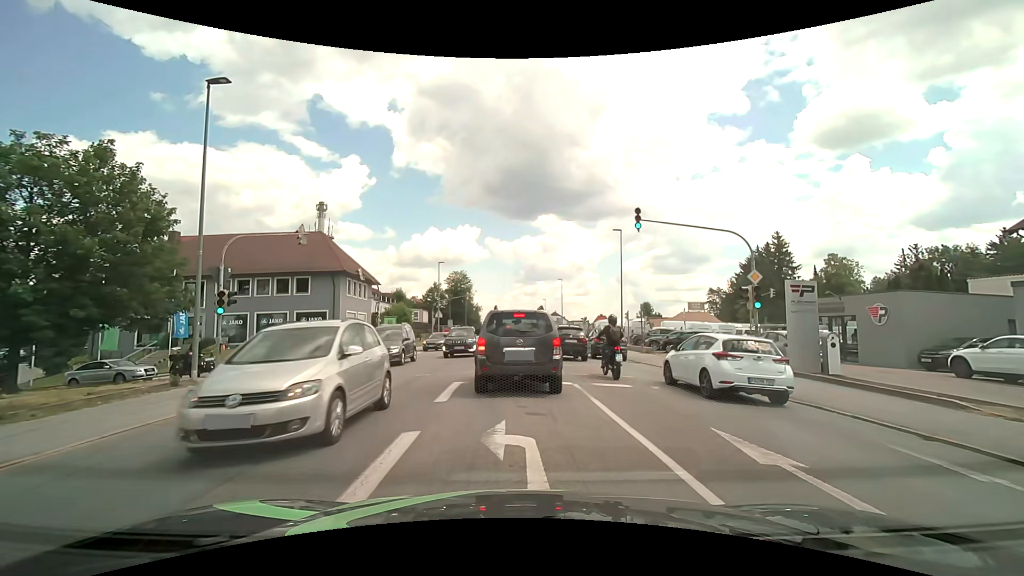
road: tertiary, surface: asphalt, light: Day
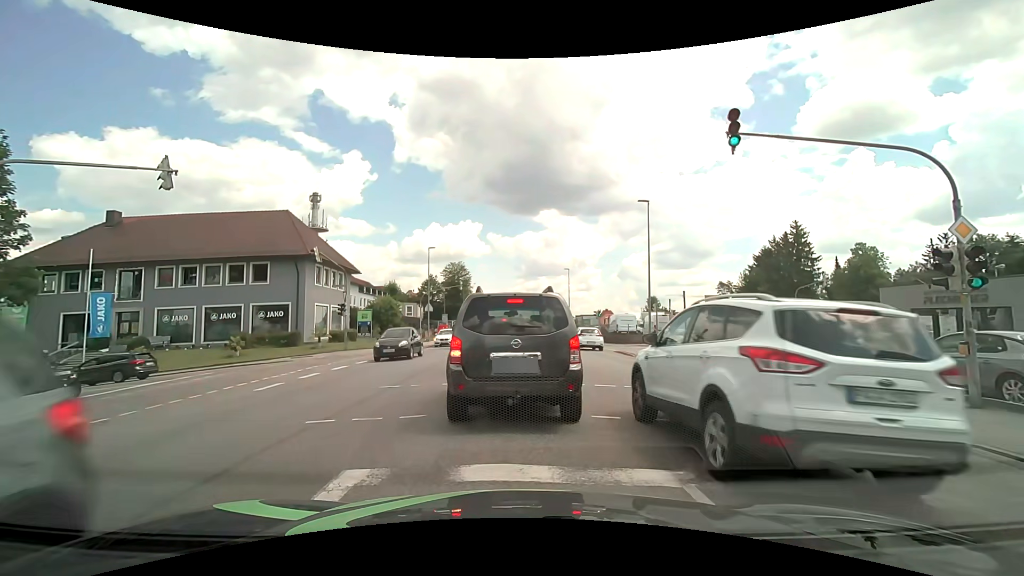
(-0.1, +8.0) m; +1°
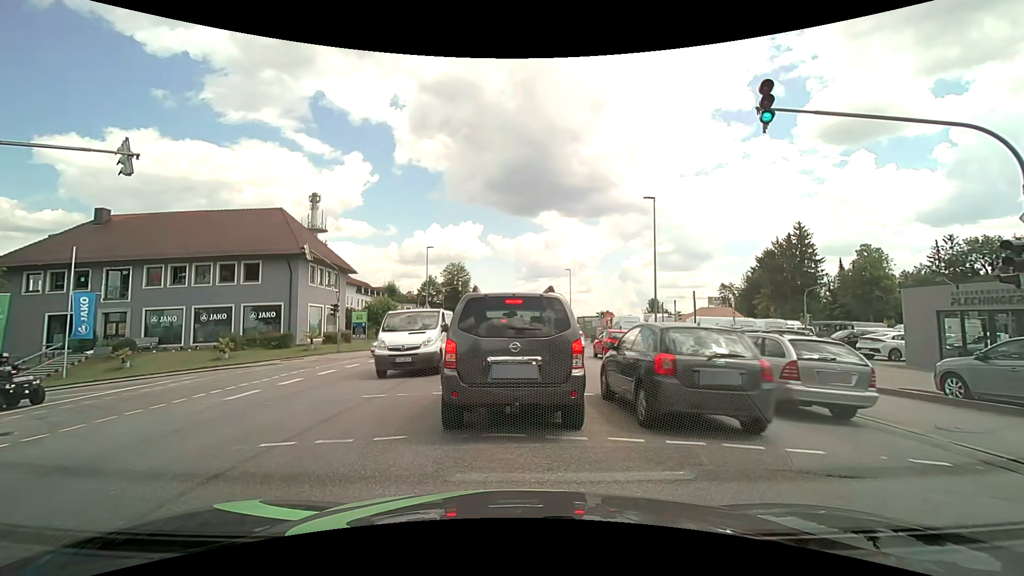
(0.0, +1.3) m; 0°
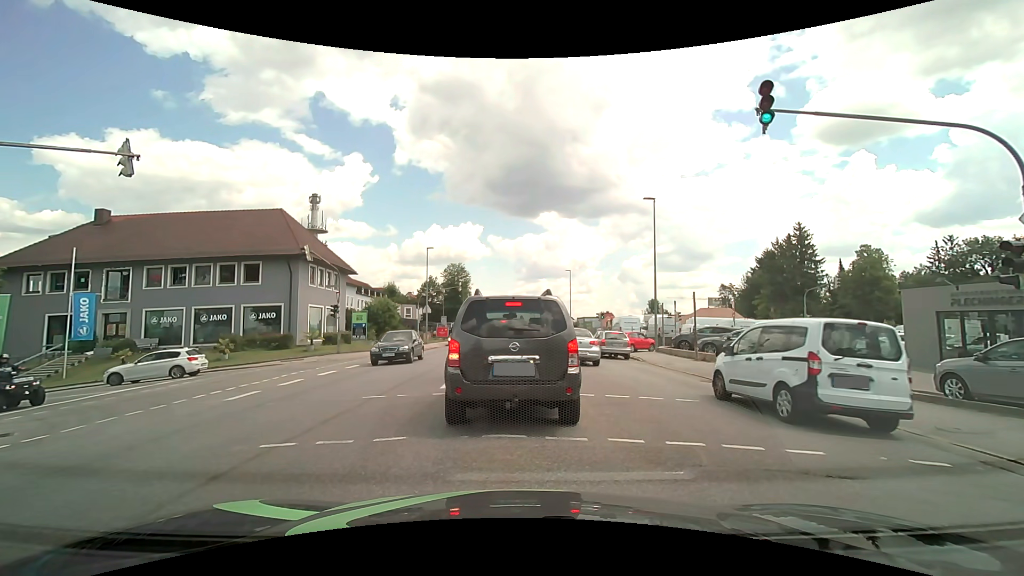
(0.0, +0.1) m; 0°
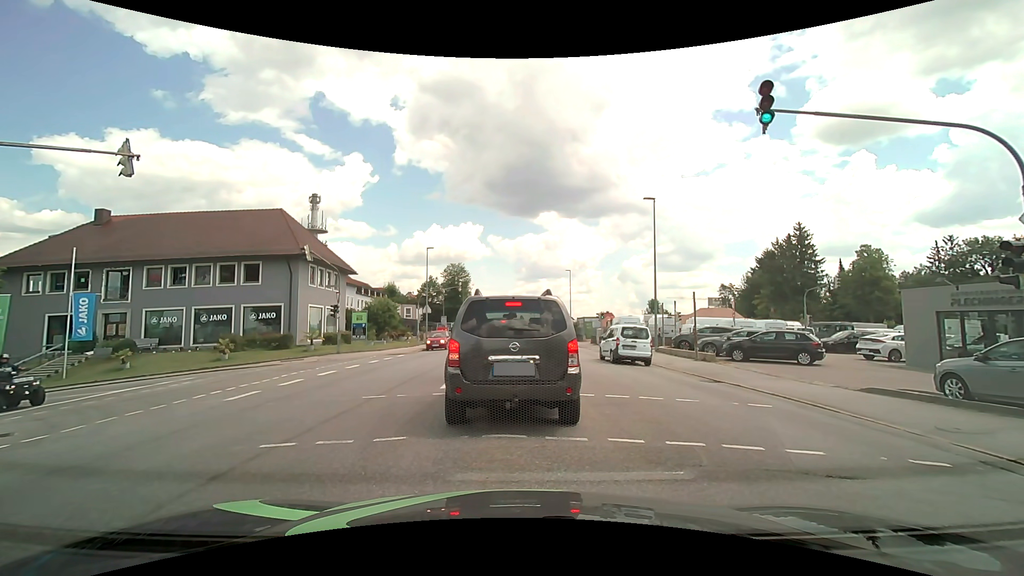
(0.0, 0.0) m; 0°
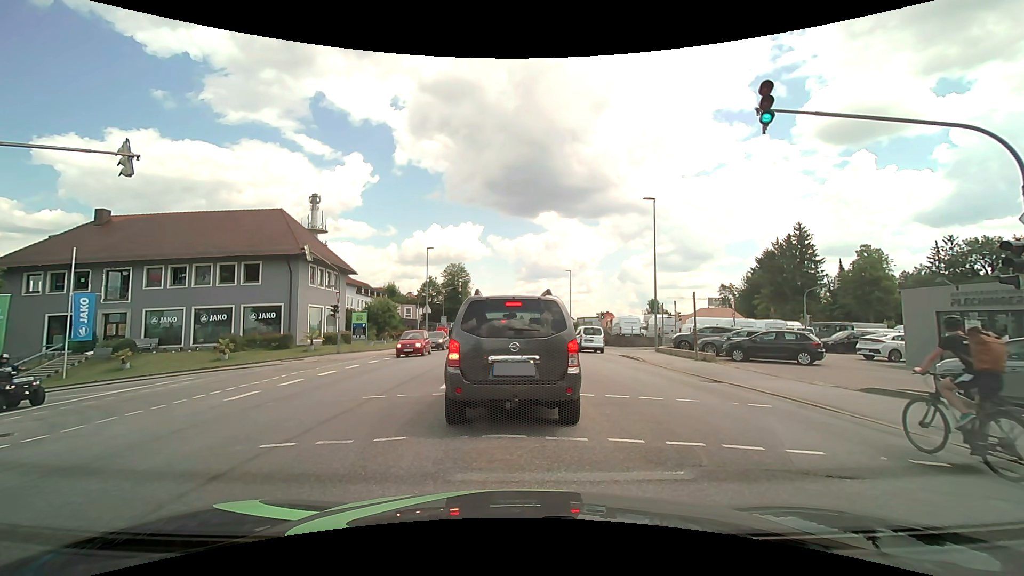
(0.0, 0.0) m; 0°
